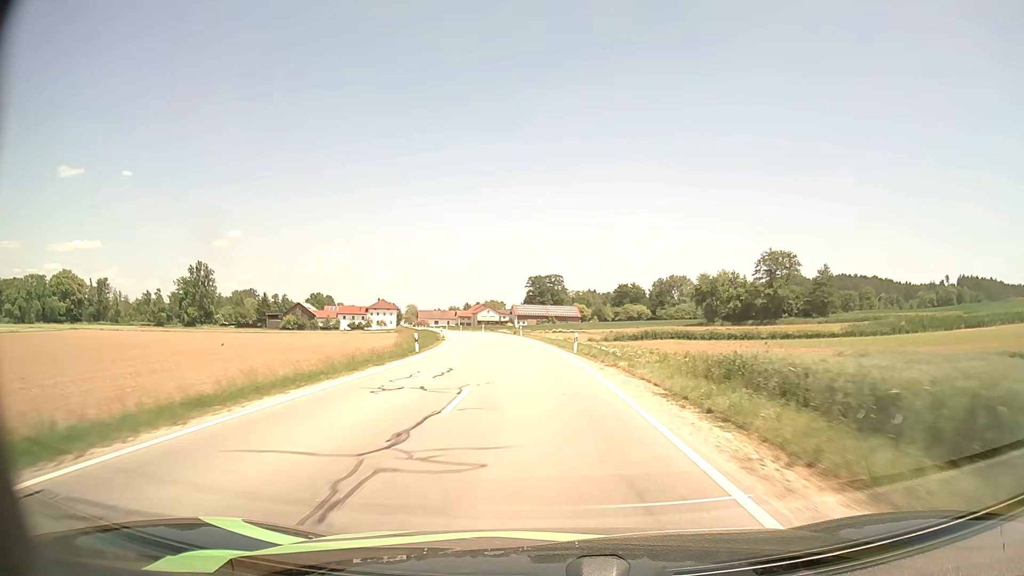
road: secondary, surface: asphalt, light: Day
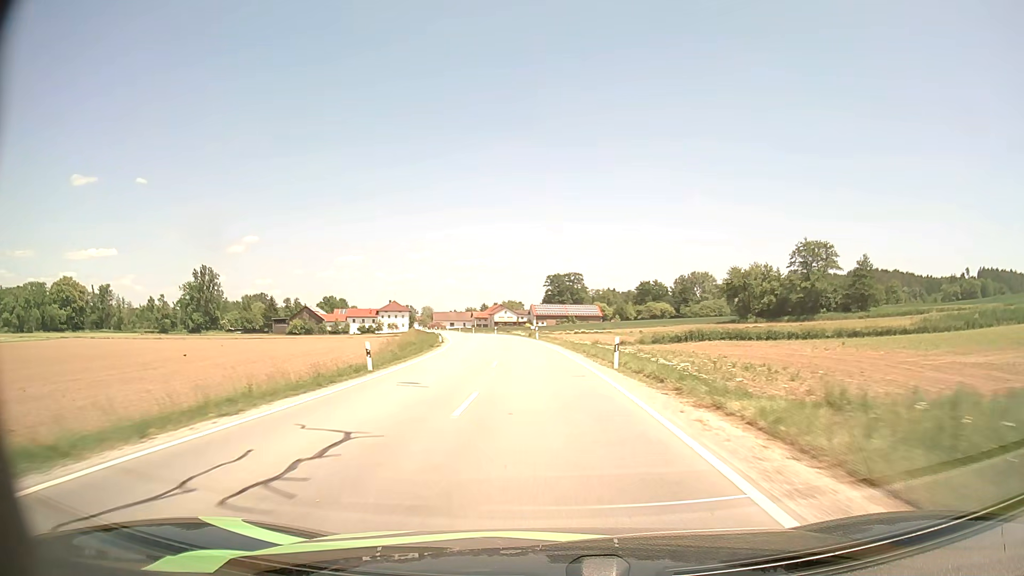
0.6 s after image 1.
(-0.1, +11.7) m; -2°
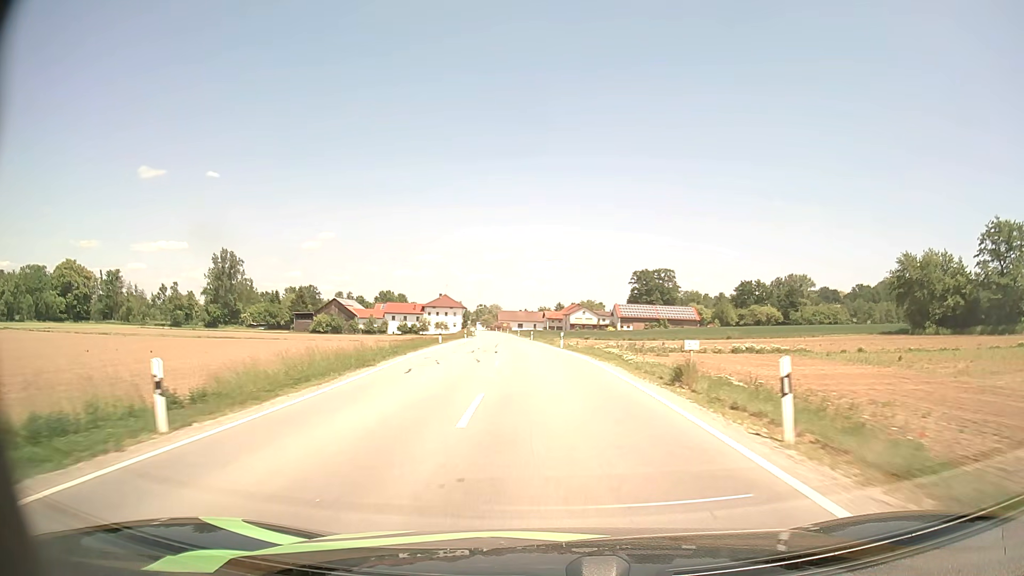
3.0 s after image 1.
(-2.9, +46.3) m; -7°
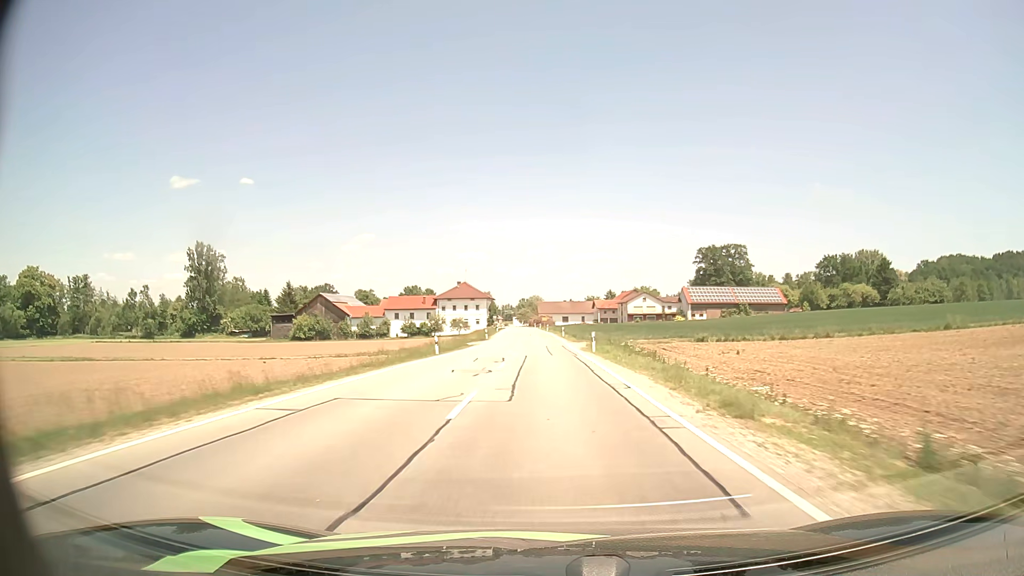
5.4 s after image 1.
(-1.8, +45.9) m; -4°
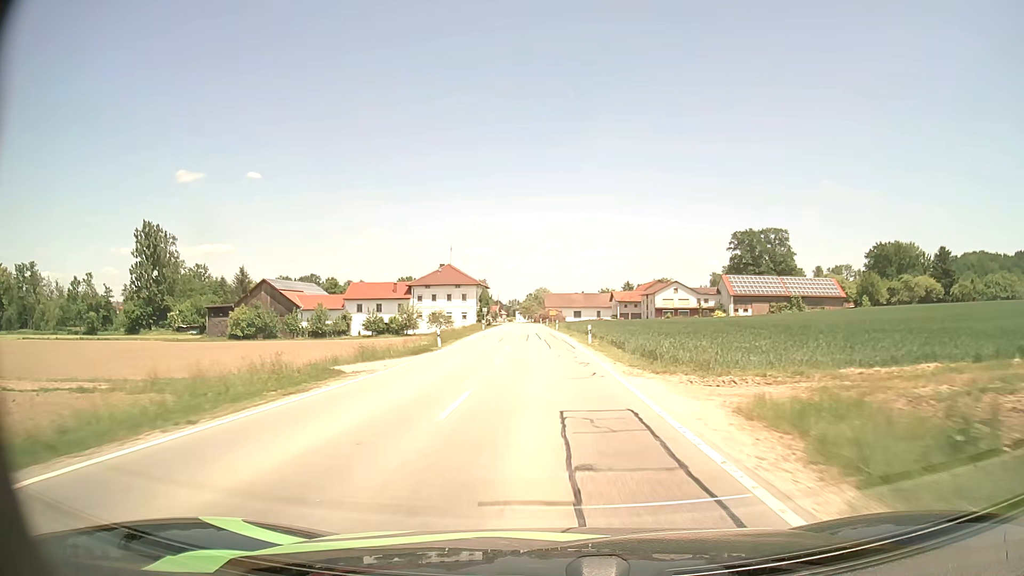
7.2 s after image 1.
(-0.3, +33.7) m; -1°
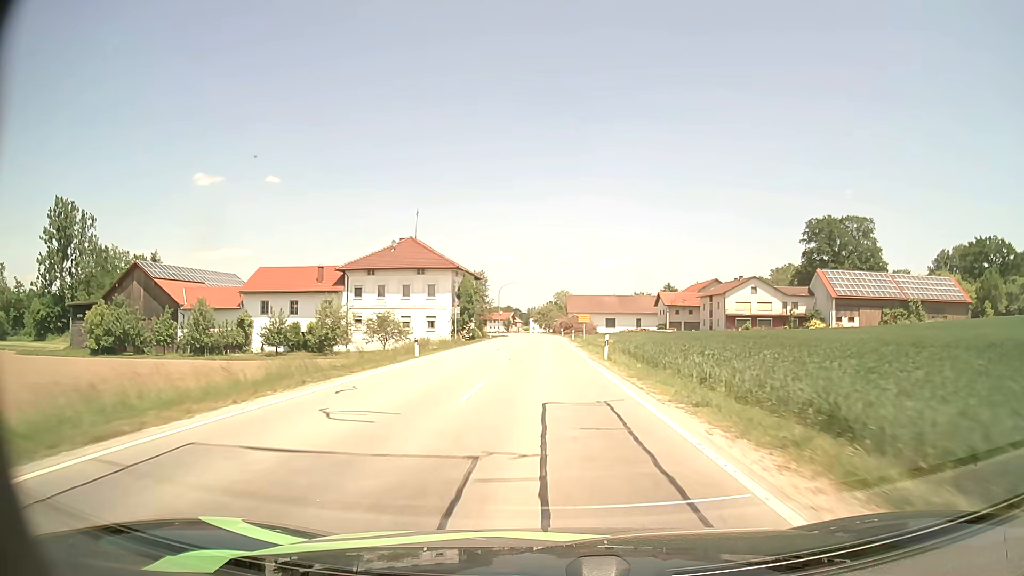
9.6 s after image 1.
(-0.5, +43.8) m; -2°
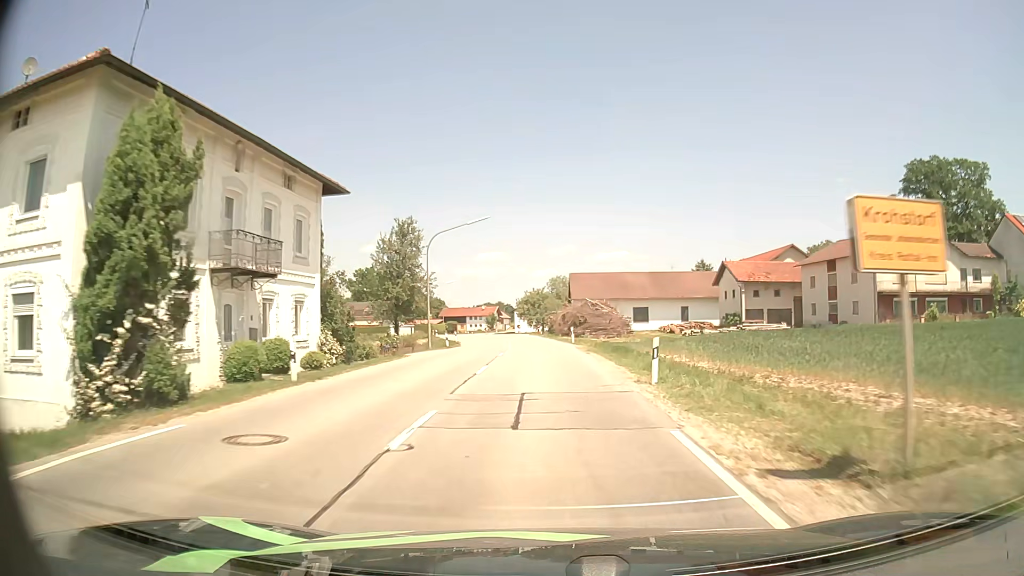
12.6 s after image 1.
(-0.1, +49.7) m; +1°
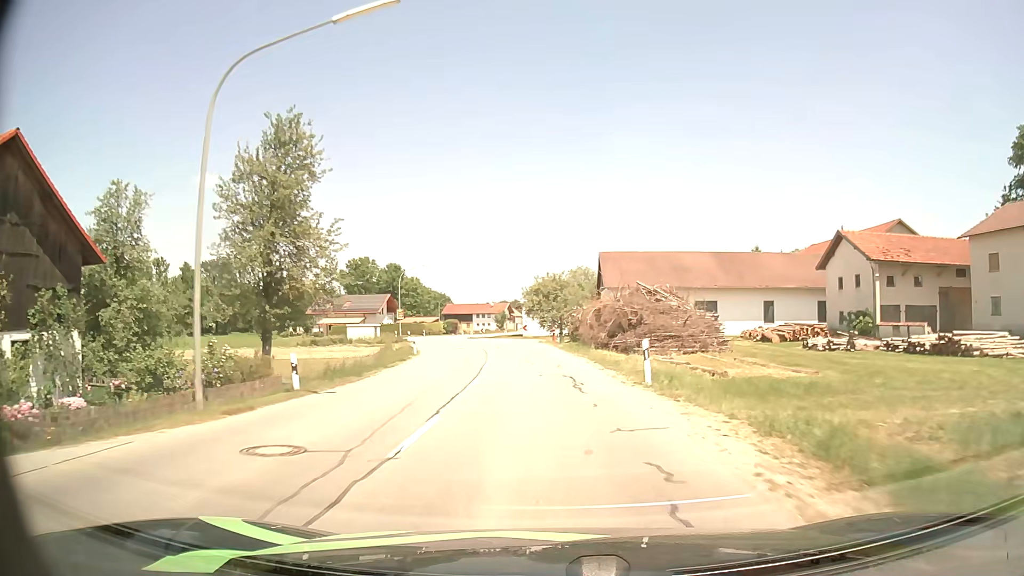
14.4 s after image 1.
(-0.2, +27.5) m; -1°
(0, +10) (-1, +20) (-1, +30) (-2, +40) (-4, +50) (-6, +60) (-8, +69) (-11, +79) (-13, +89) (-15, +99) m
